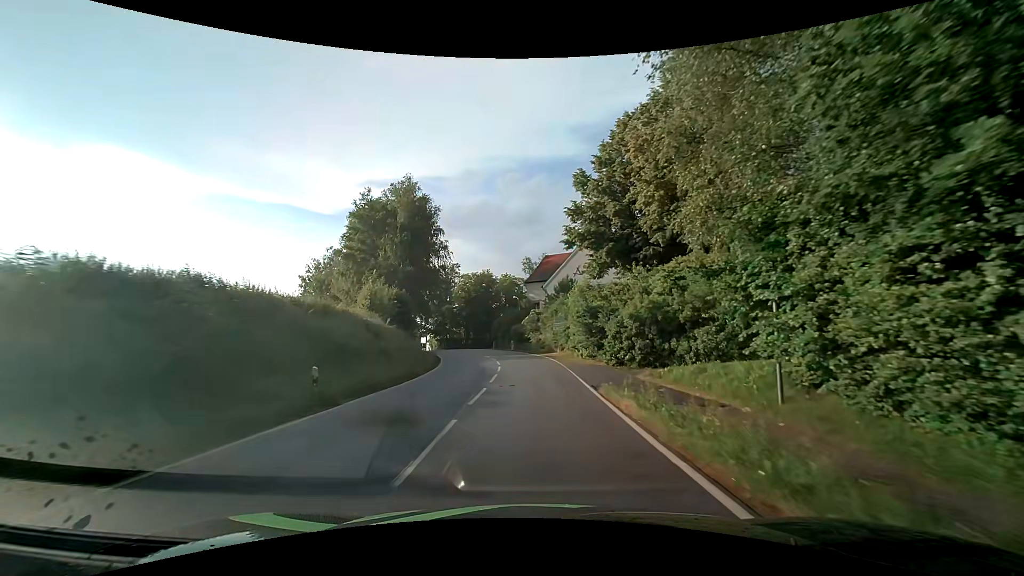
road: tertiary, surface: asphalt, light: Day
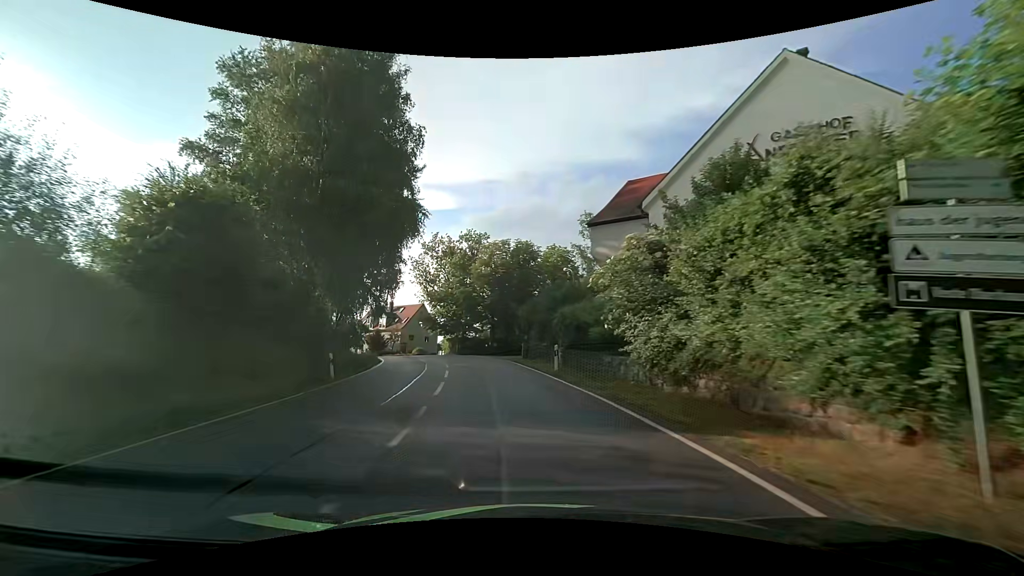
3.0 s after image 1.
(-1.0, +35.8) m; -6°
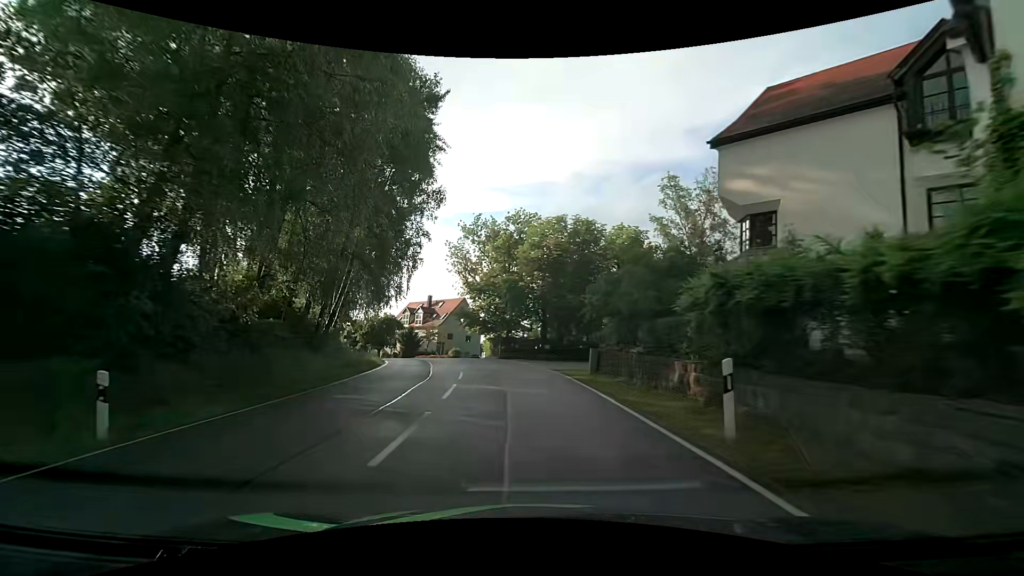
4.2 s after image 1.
(-0.7, +13.7) m; -6°
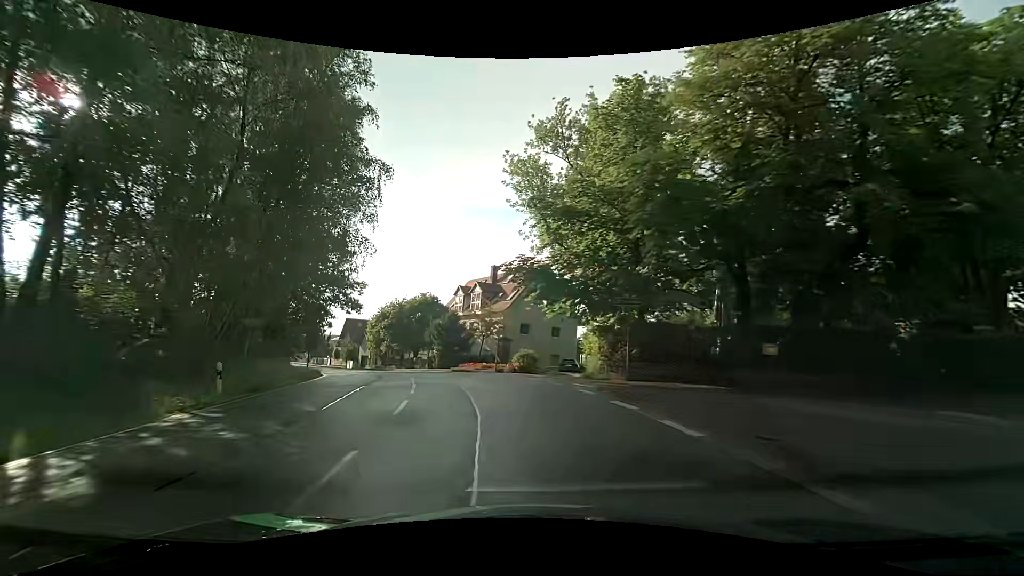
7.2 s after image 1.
(-2.8, +33.7) m; -11°
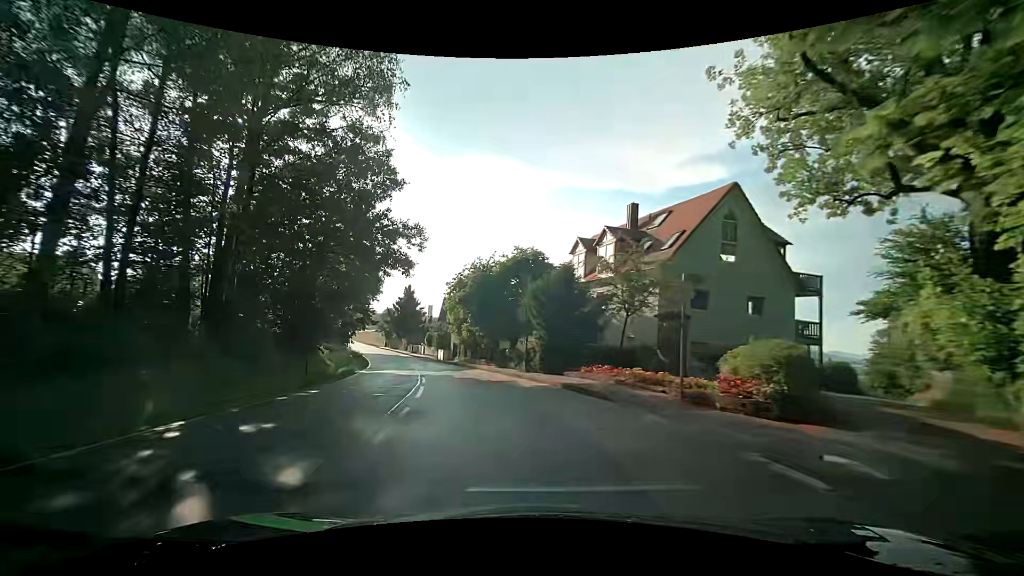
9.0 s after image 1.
(-2.2, +20.1) m; -15°
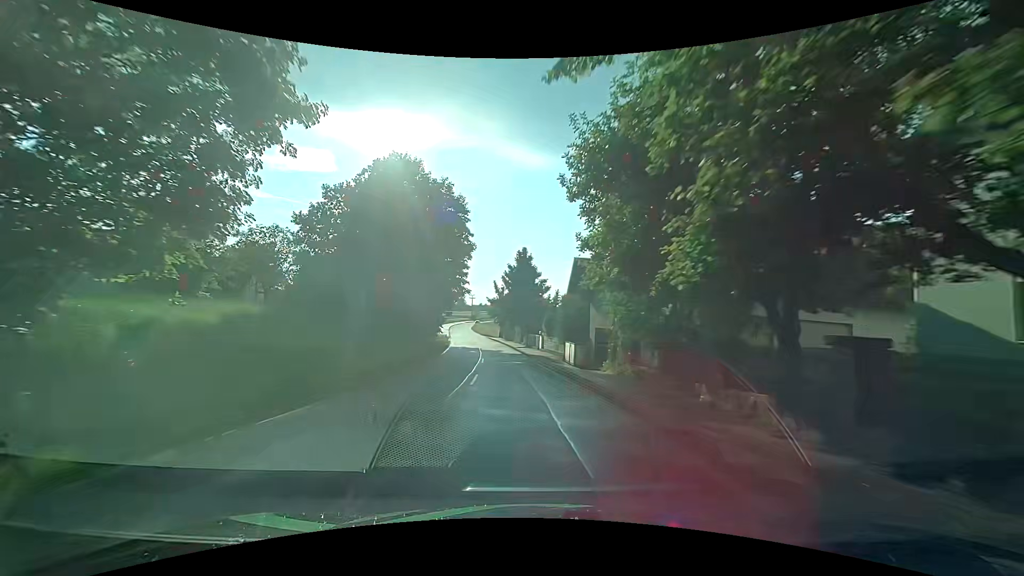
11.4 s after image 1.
(-3.9, +28.9) m; -14°
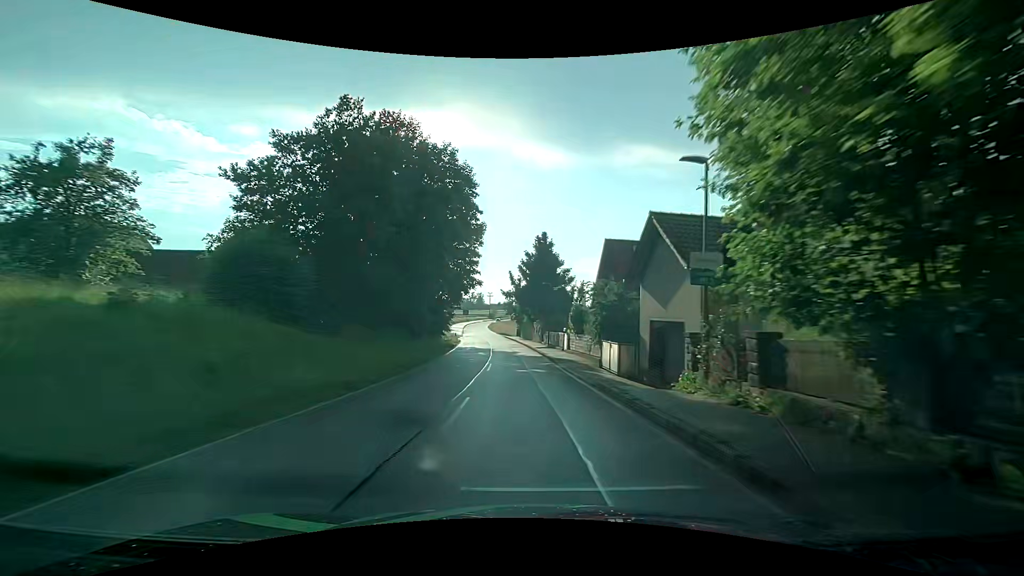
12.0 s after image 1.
(-0.2, +7.9) m; -2°
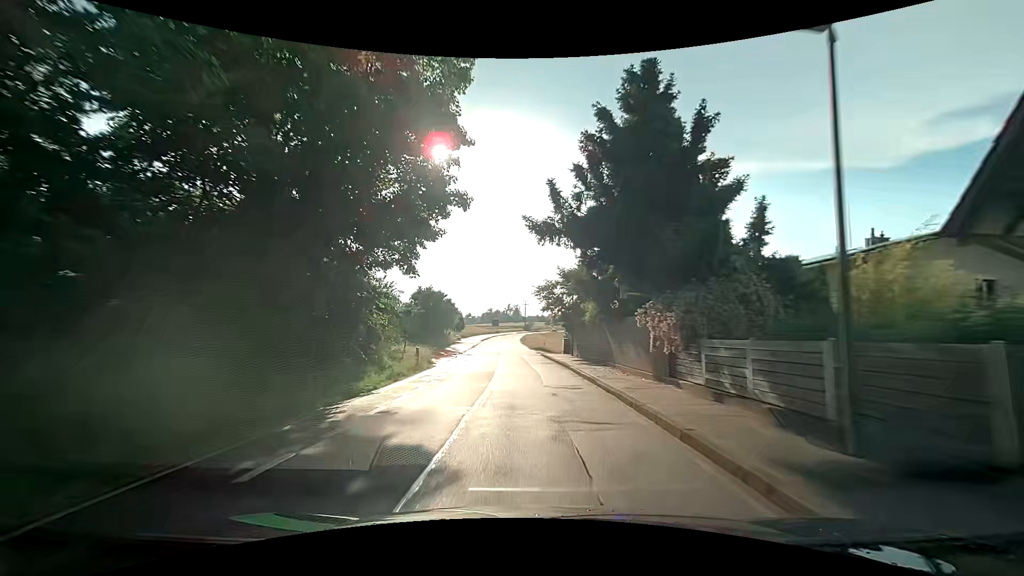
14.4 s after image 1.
(-1.9, +33.7) m; -5°
(0, +10) (-1, +20) (-1, +30) (-2, +40) (-2, +50) (-3, +60) (-3, +70) (-4, +80) (-4, +90) (-4, +100) m
